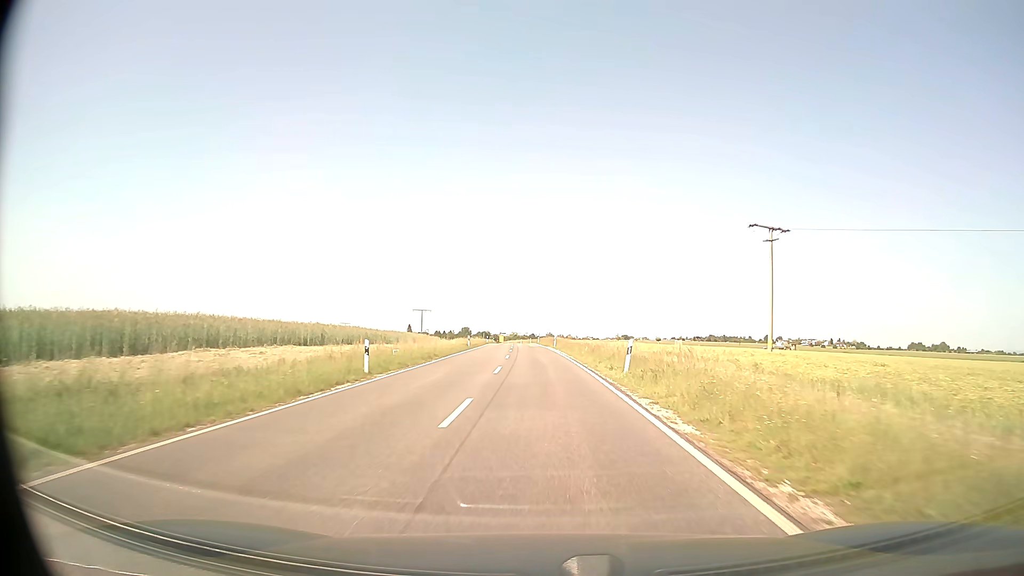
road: secondary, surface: asphalt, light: Day
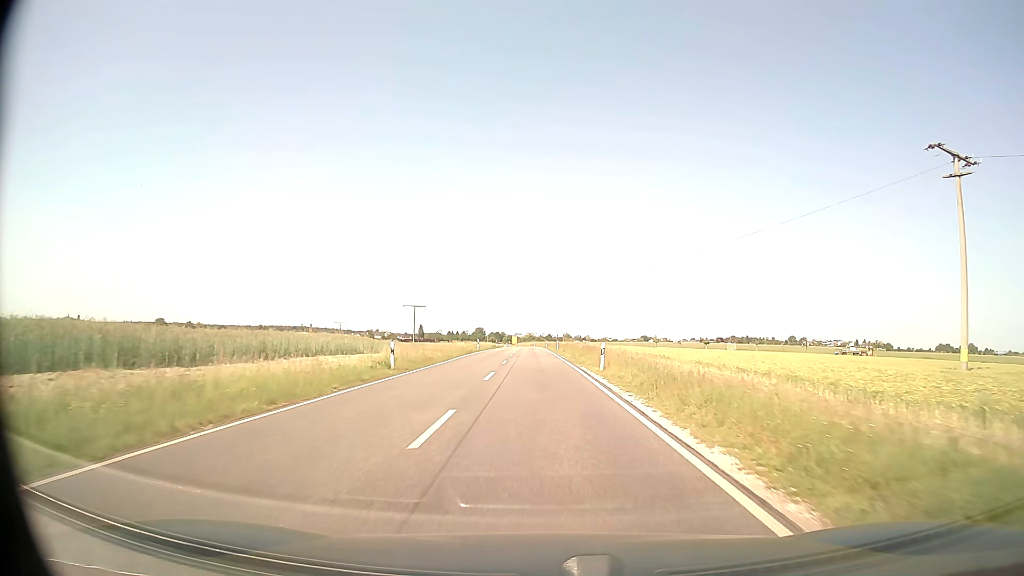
(-0.5, +37.8) m; -1°
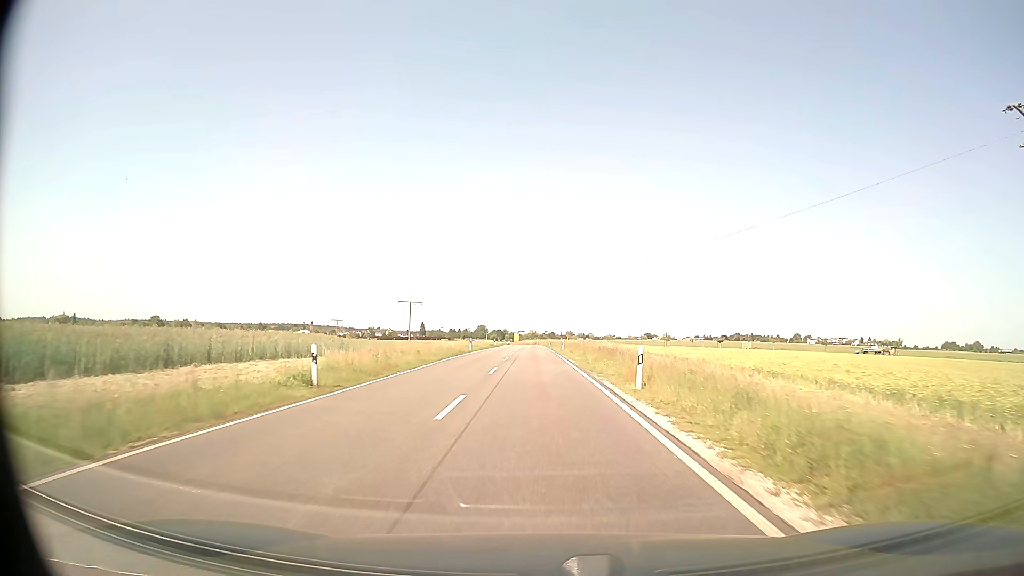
(0.0, +9.5) m; 0°
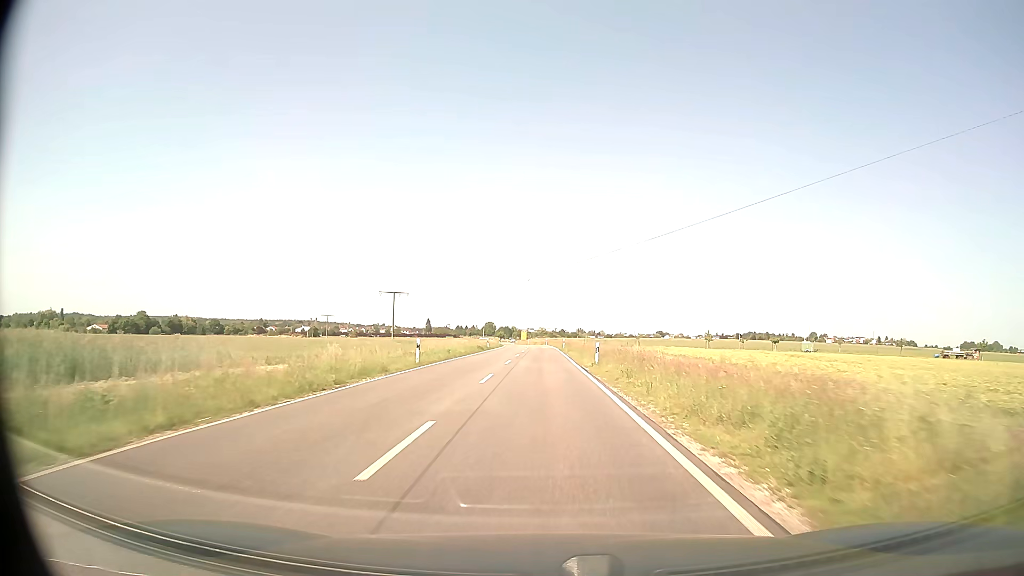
(-0.2, +28.5) m; -1°
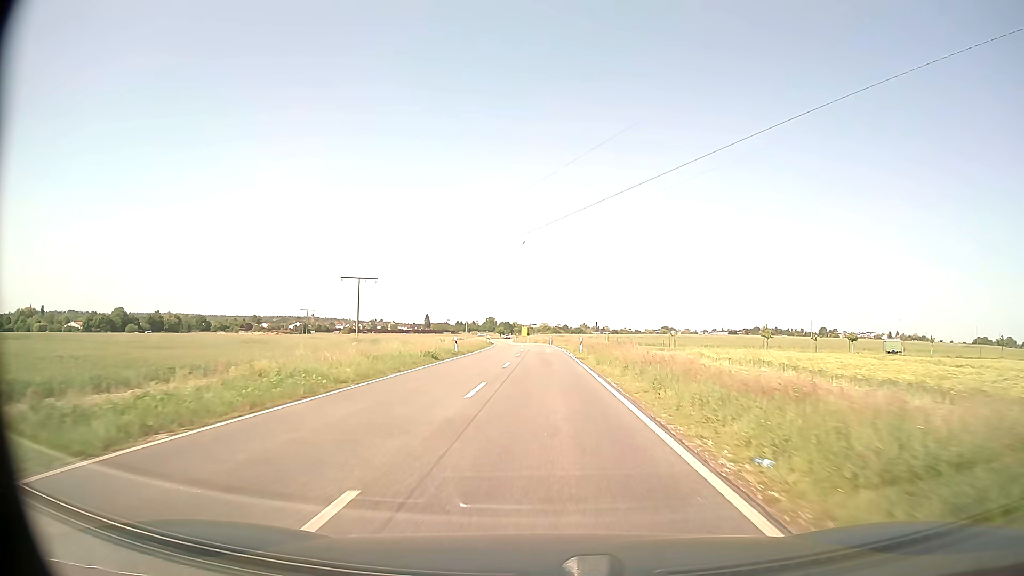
(-0.1, +28.5) m; 0°
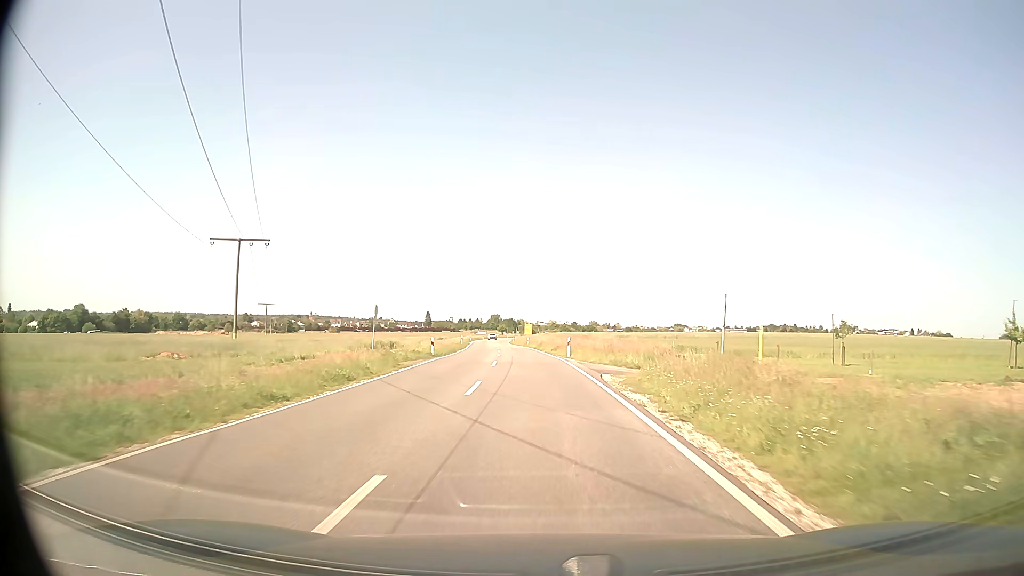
(0.0, +47.5) m; -1°
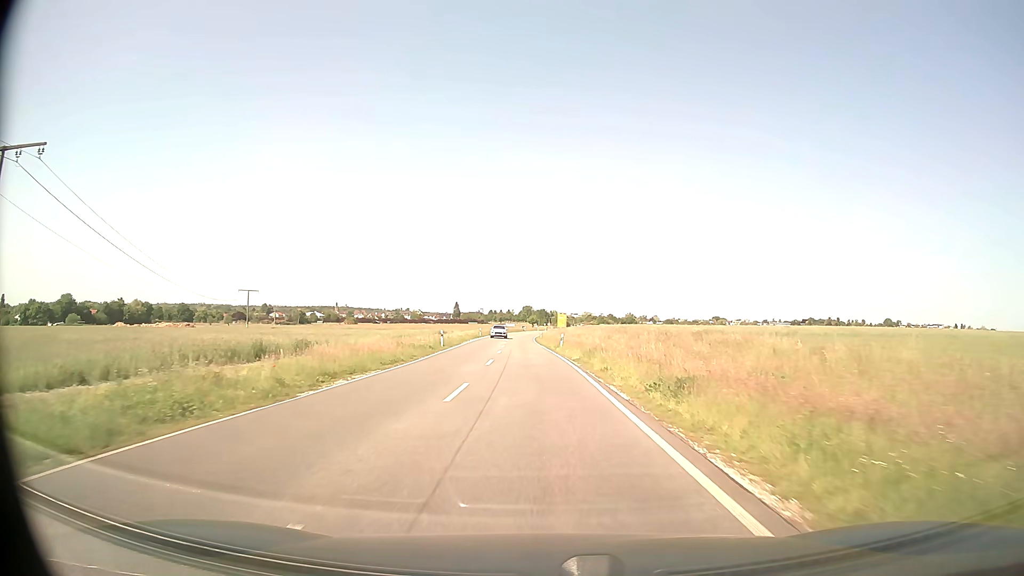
(-0.9, +37.8) m; -3°
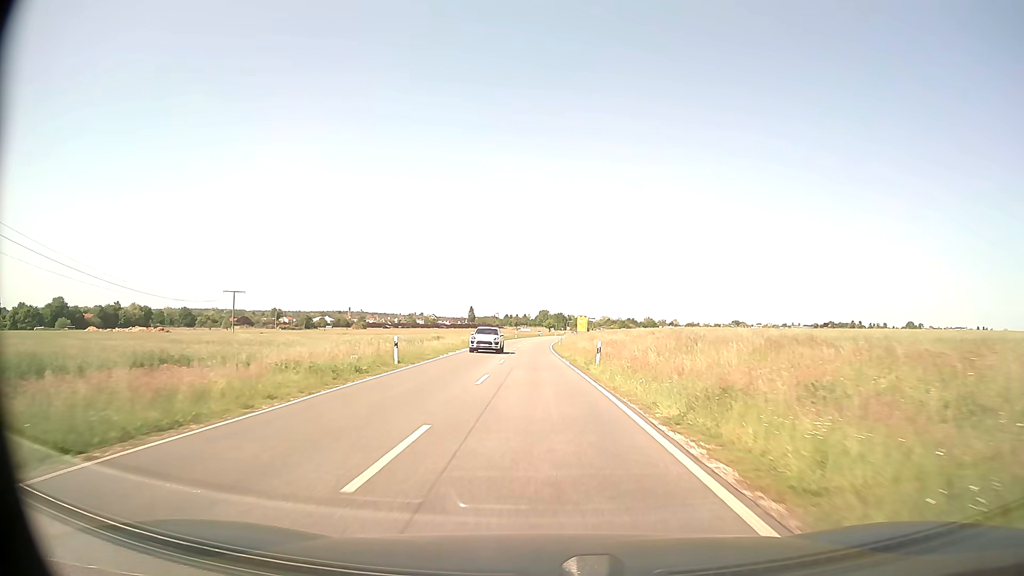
(-0.3, +19.0) m; -2°
(0, +10) (0, +20) (0, +30) (0, +40) (-1, +50) (-1, +60) (-1, +70) (-1, +80) (0, +90) (0, +100) m
